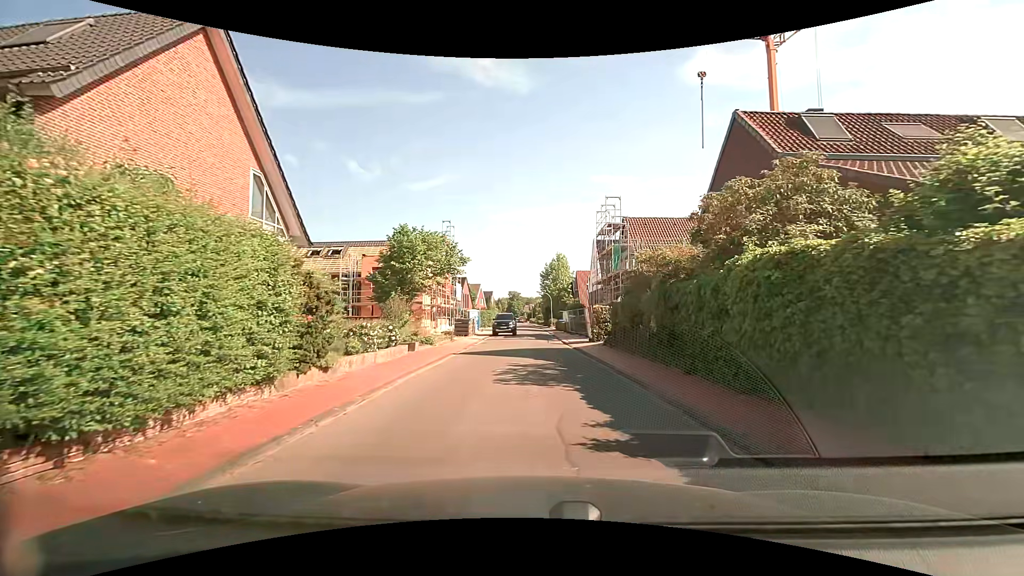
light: Day
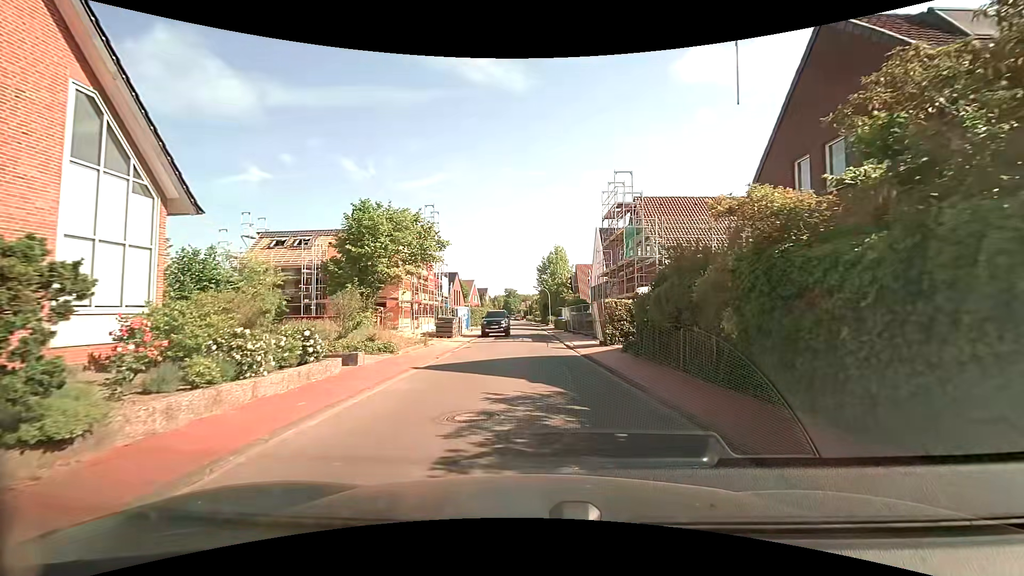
(0.0, +6.0) m; 0°
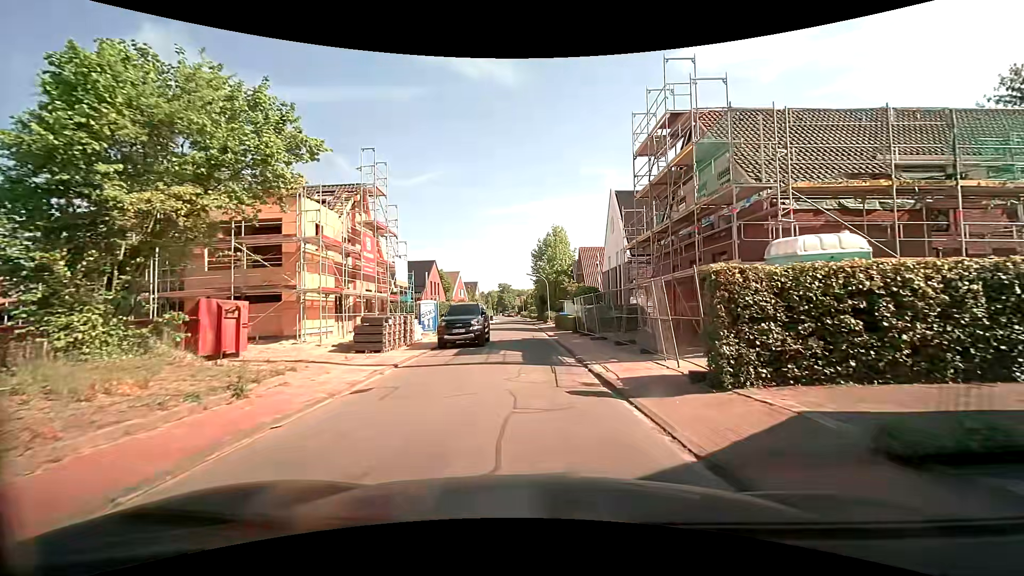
(+0.2, +13.8) m; +1°
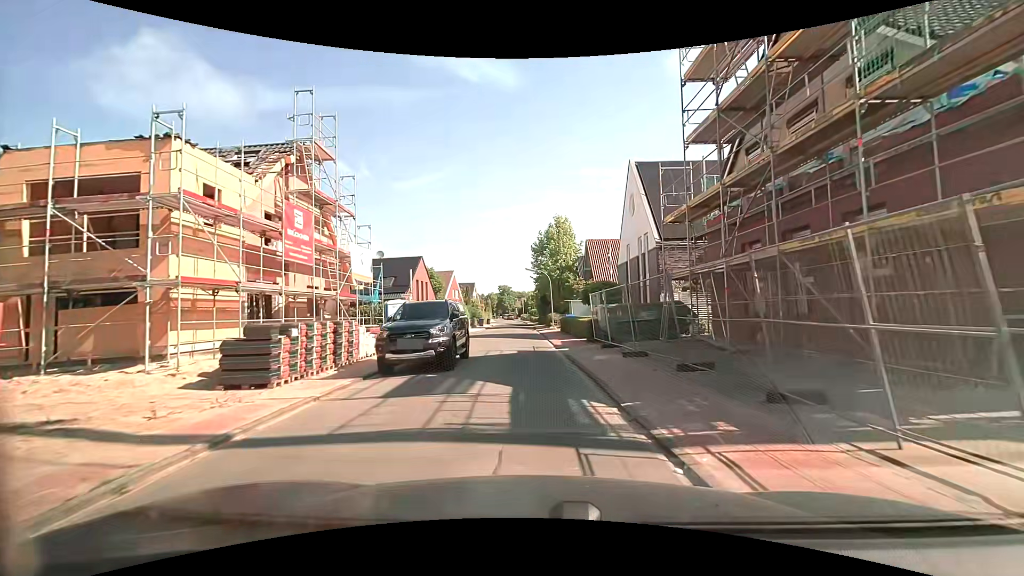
(-0.1, +7.7) m; -1°
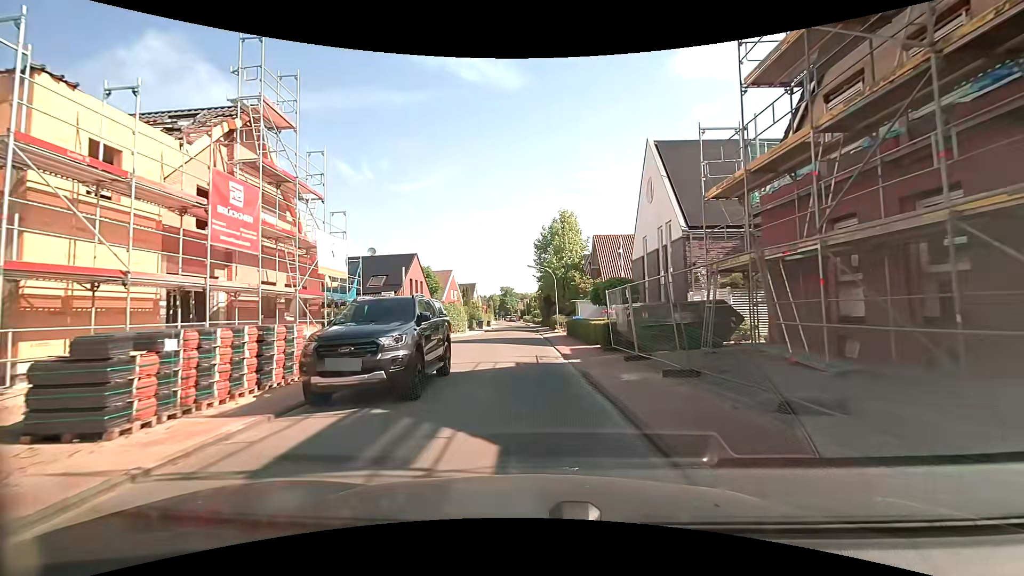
(0.0, +4.1) m; +1°
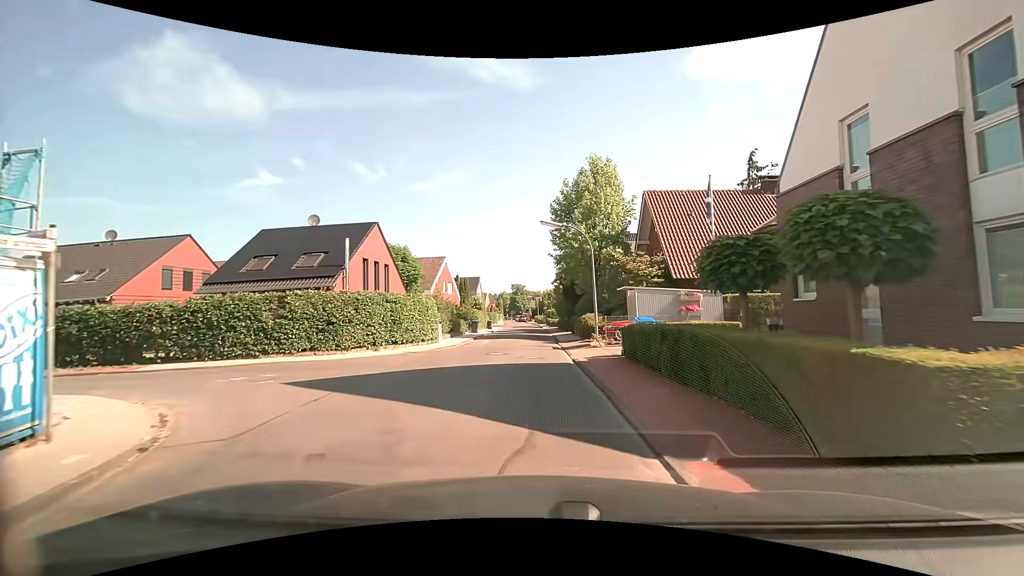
(-0.6, +17.2) m; -3°
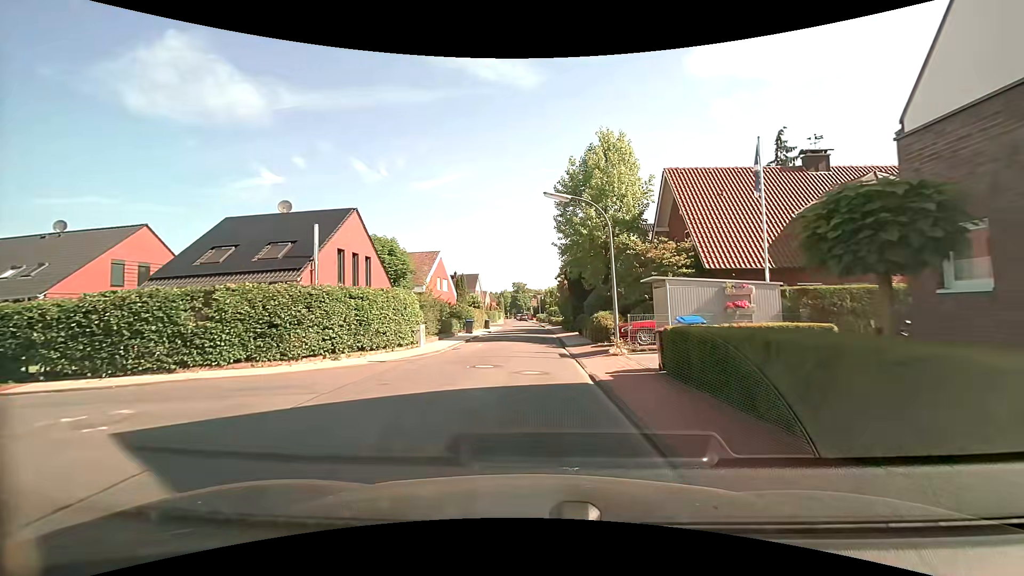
(0.0, +4.5) m; 0°
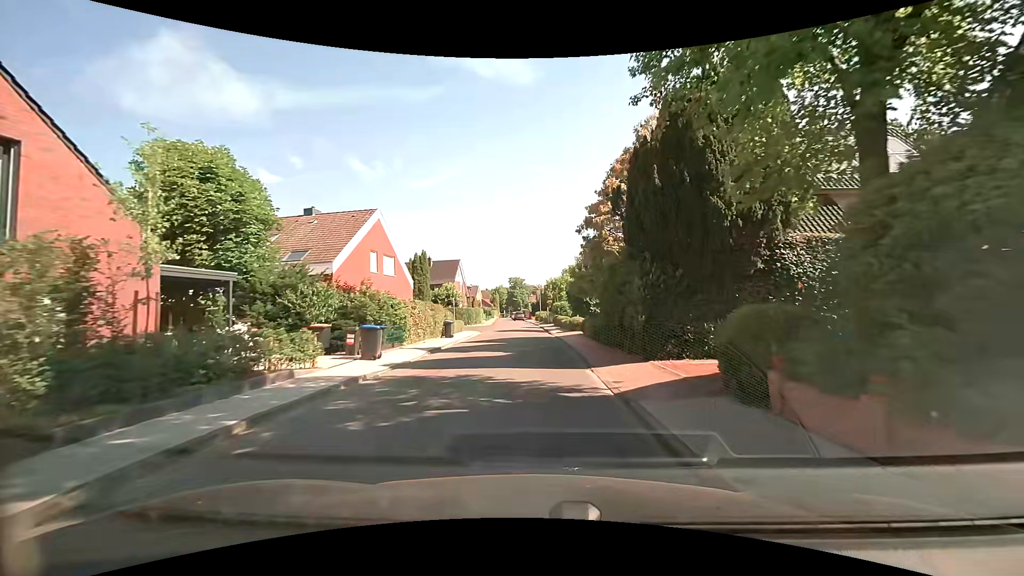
(-0.1, +23.1) m; 0°
(0, +10) (0, +20) (0, +30) (-1, +40) (-1, +50) (-1, +60) (-3, +70) (-5, +80) (-6, +90) (-7, +100) m
